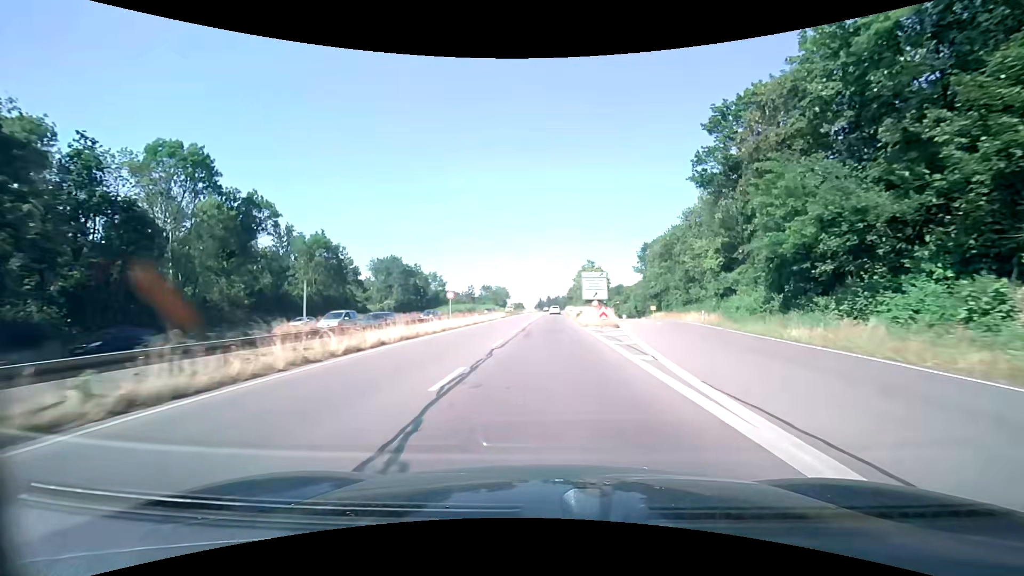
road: trunk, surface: asphalt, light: Day
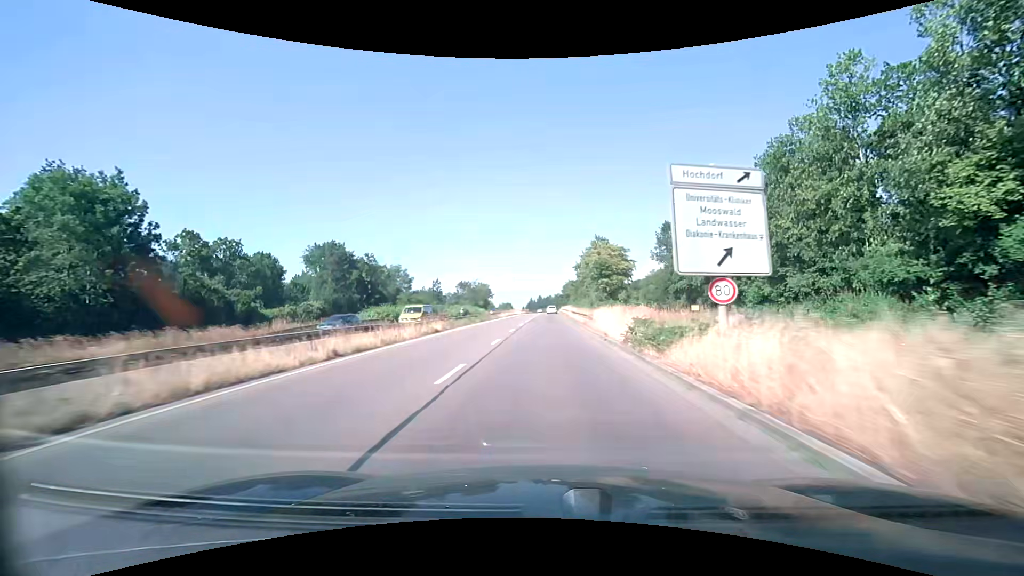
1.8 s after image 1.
(+0.5, +35.2) m; +1°
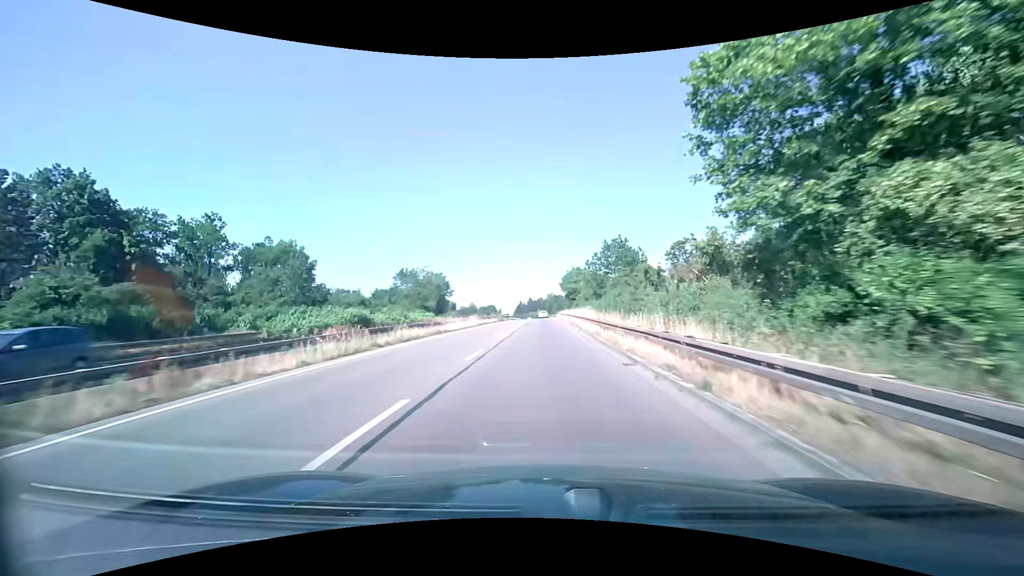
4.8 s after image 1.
(+0.4, +58.1) m; +1°
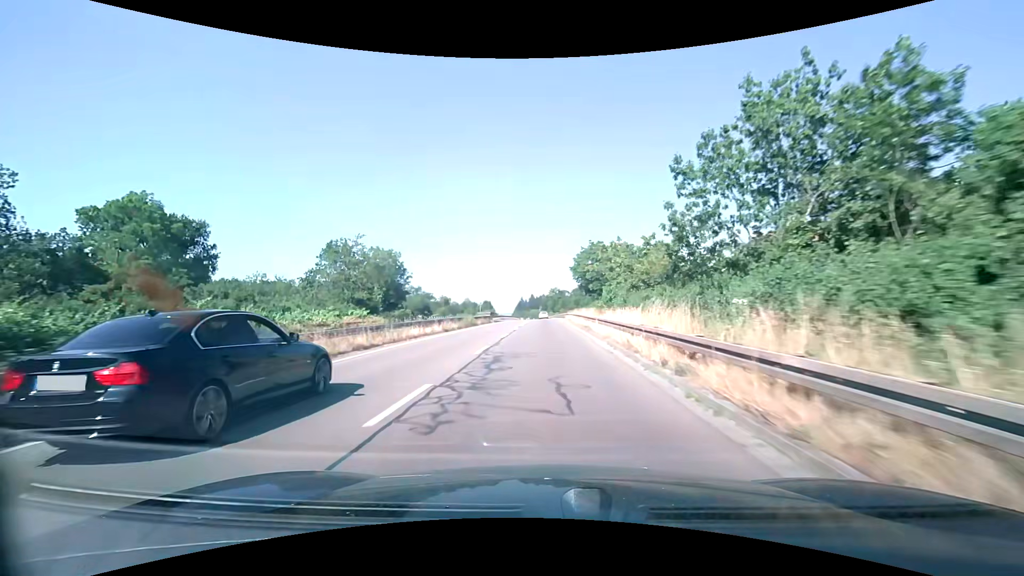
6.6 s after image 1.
(0.0, +34.6) m; 0°
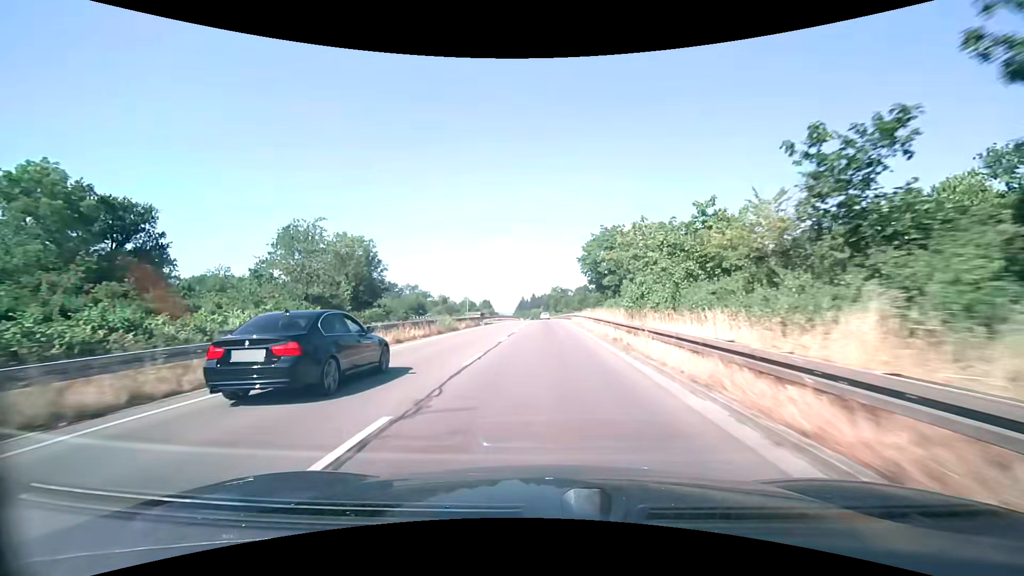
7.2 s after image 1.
(0.0, +11.5) m; 0°
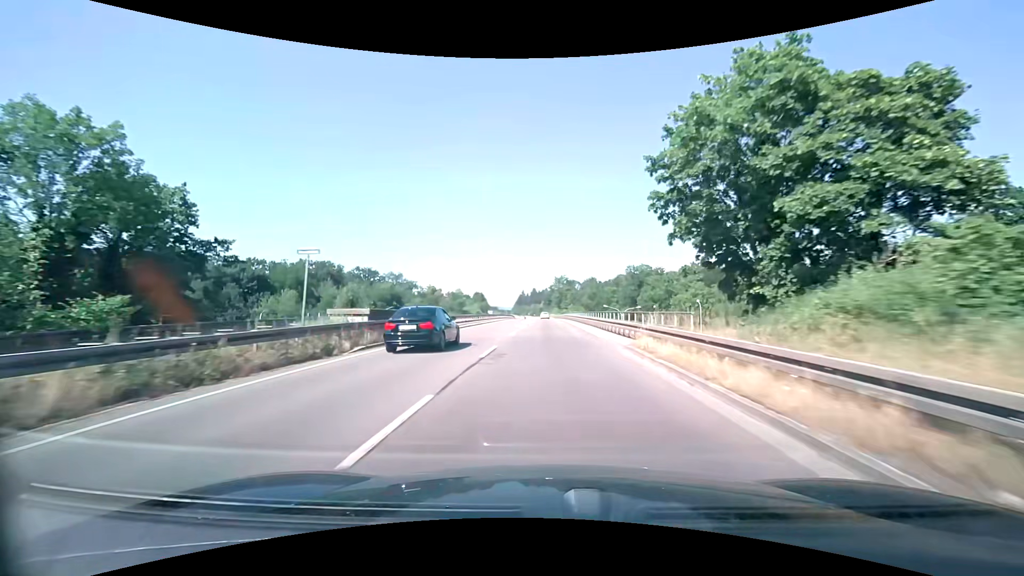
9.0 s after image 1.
(0.0, +34.6) m; 0°
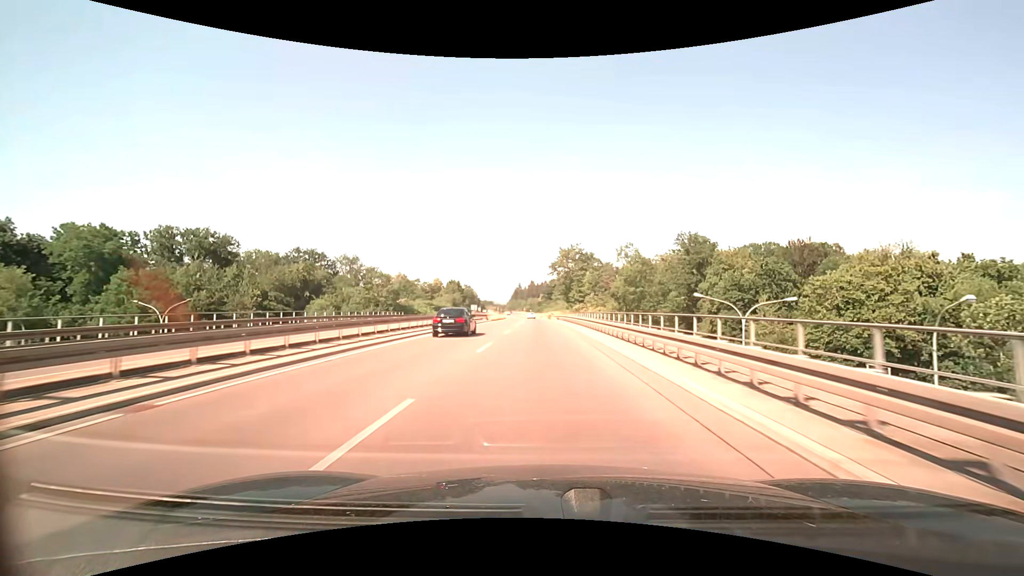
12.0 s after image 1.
(+0.2, +58.0) m; 0°
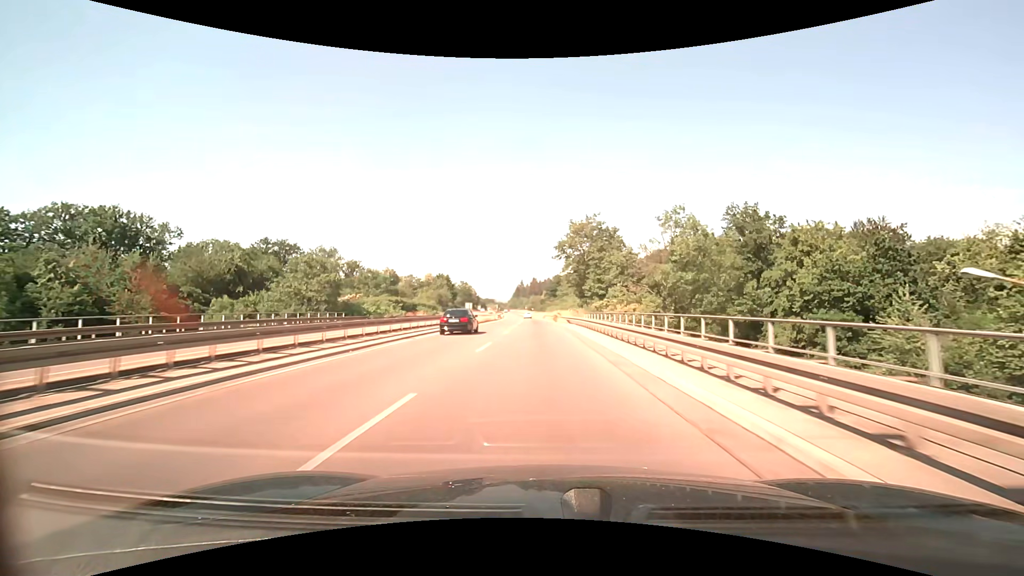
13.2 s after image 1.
(-0.1, +23.4) m; 0°
(0, +10) (0, +20) (0, +30) (0, +40) (0, +50) (-1, +60) (-1, +70) (-1, +80) (-2, +90) (-2, +100) m
